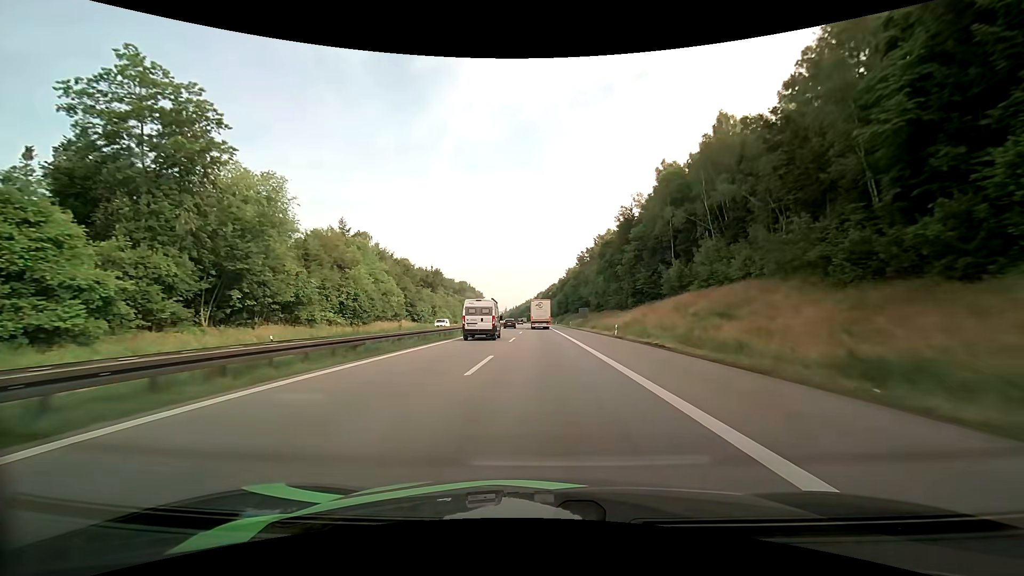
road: motorway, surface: asphalt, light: Day
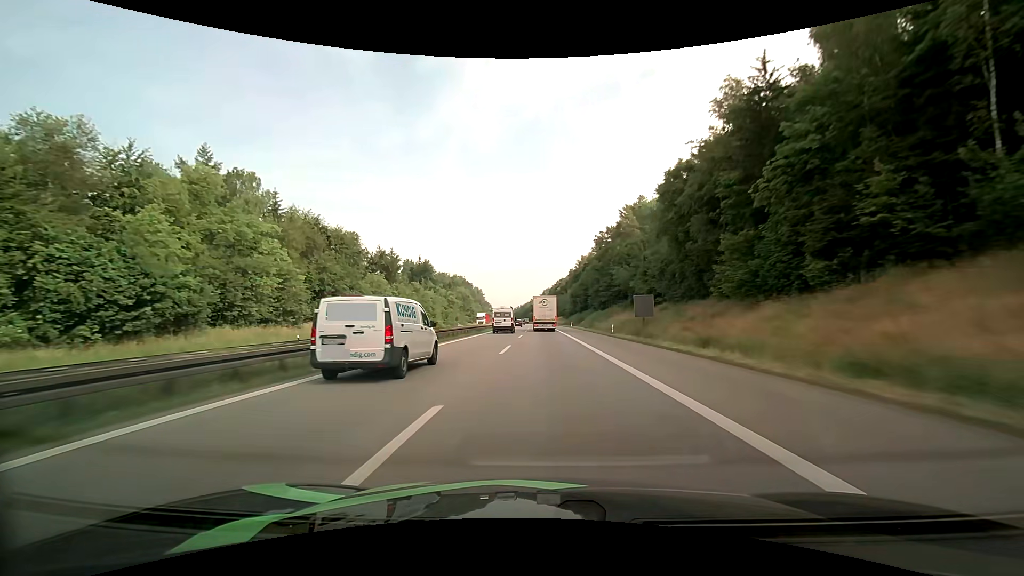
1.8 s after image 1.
(-0.3, +46.6) m; -1°
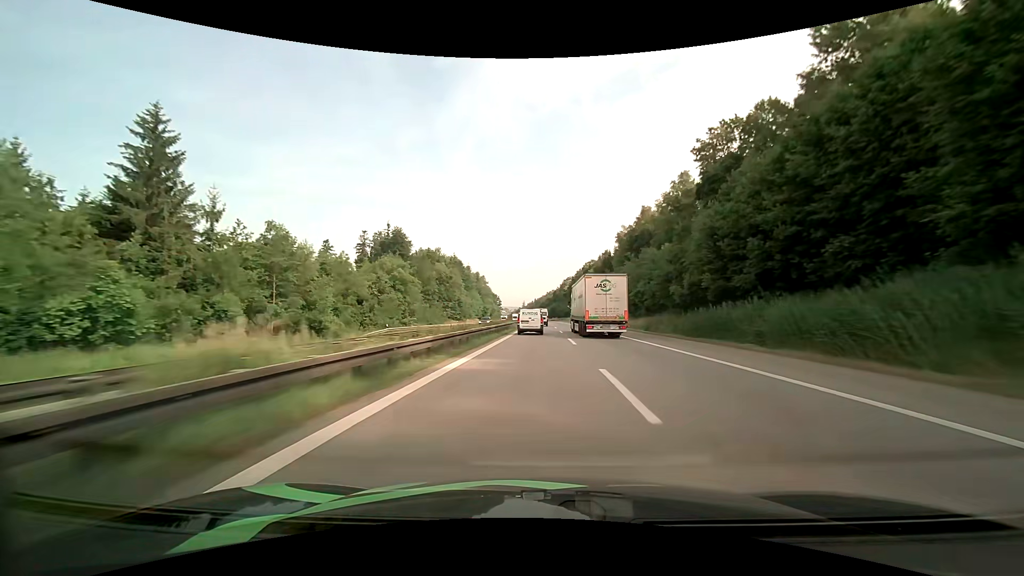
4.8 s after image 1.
(-3.3, +85.4) m; -2°
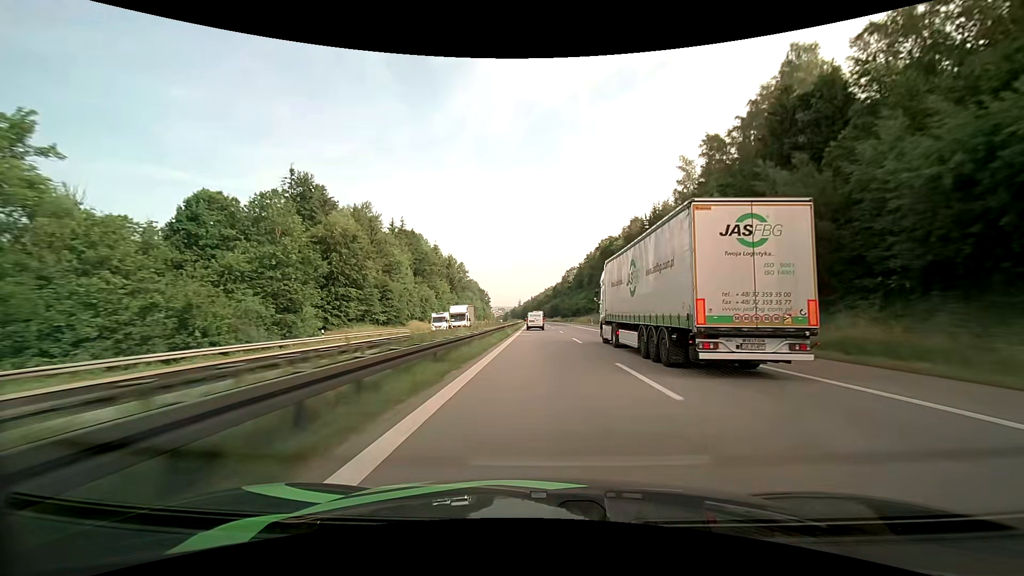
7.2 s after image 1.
(+0.3, +70.3) m; +1°
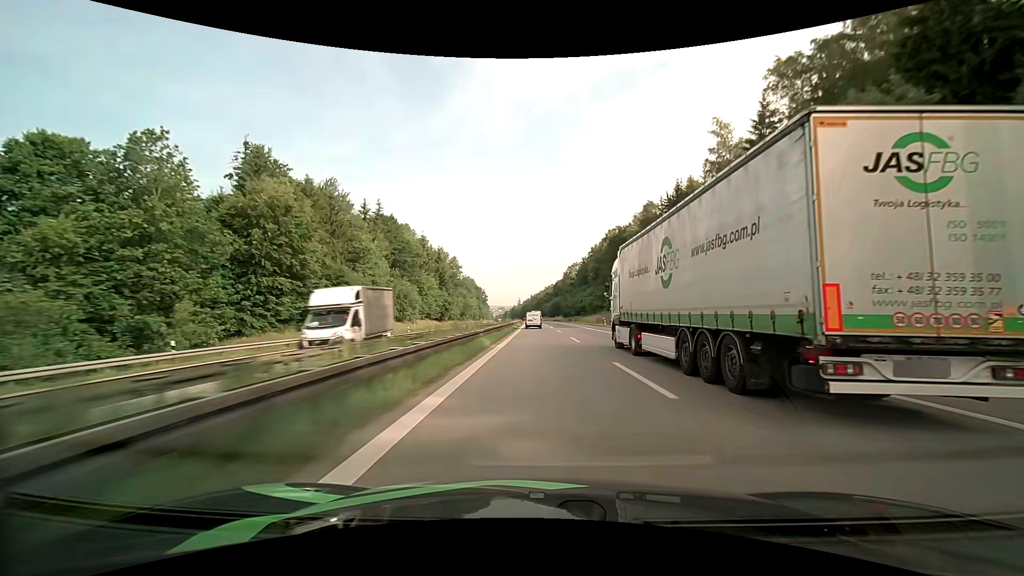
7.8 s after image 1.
(0.0, +17.8) m; 0°
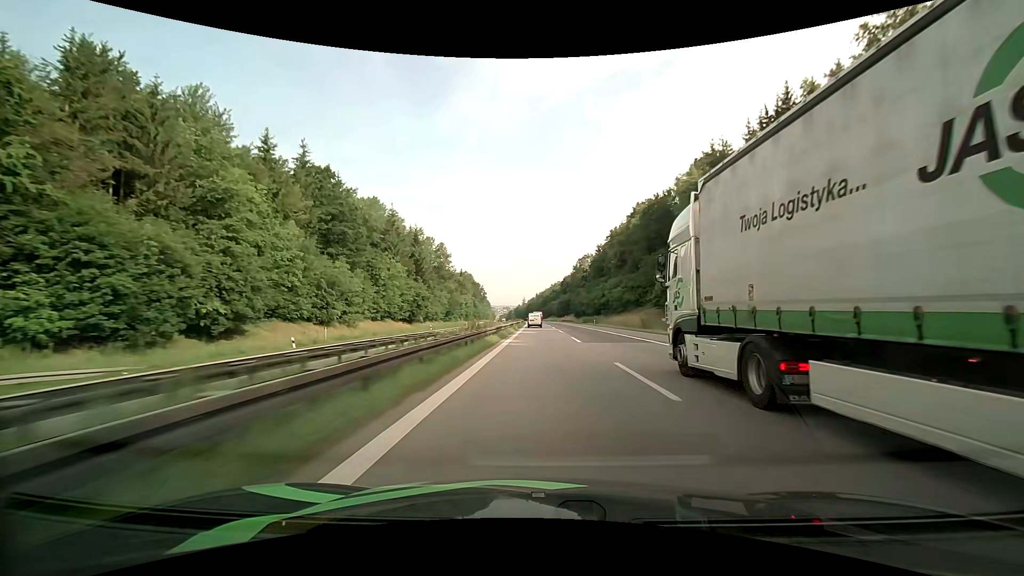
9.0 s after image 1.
(-0.2, +36.0) m; -1°
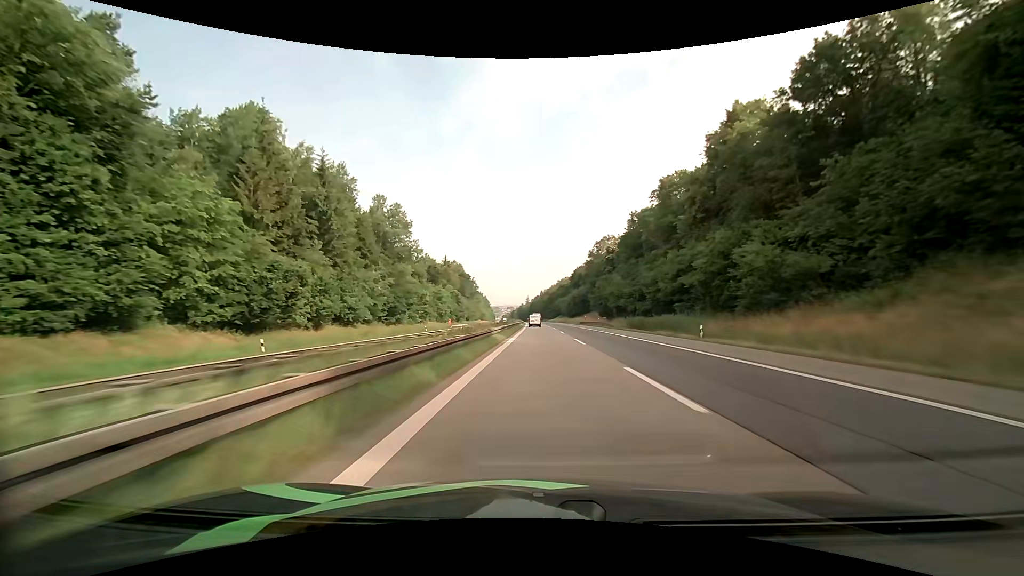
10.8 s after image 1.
(-0.3, +55.0) m; -1°
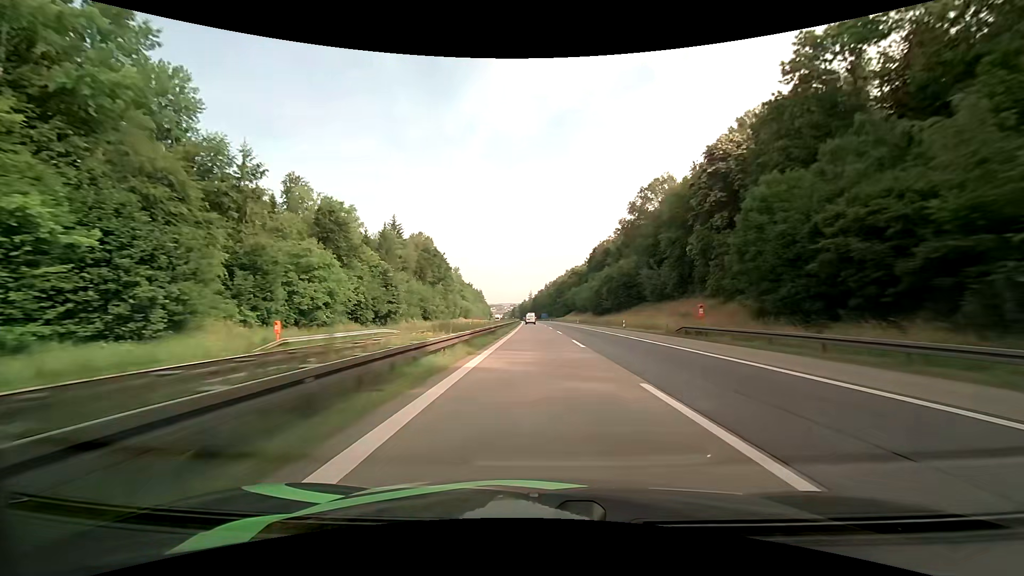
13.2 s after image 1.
(-0.1, +75.6) m; 0°
(0, +10) (0, +20) (0, +30) (0, +40) (0, +50) (0, +60) (0, +70) (0, +80) (0, +90) (0, +100) m
